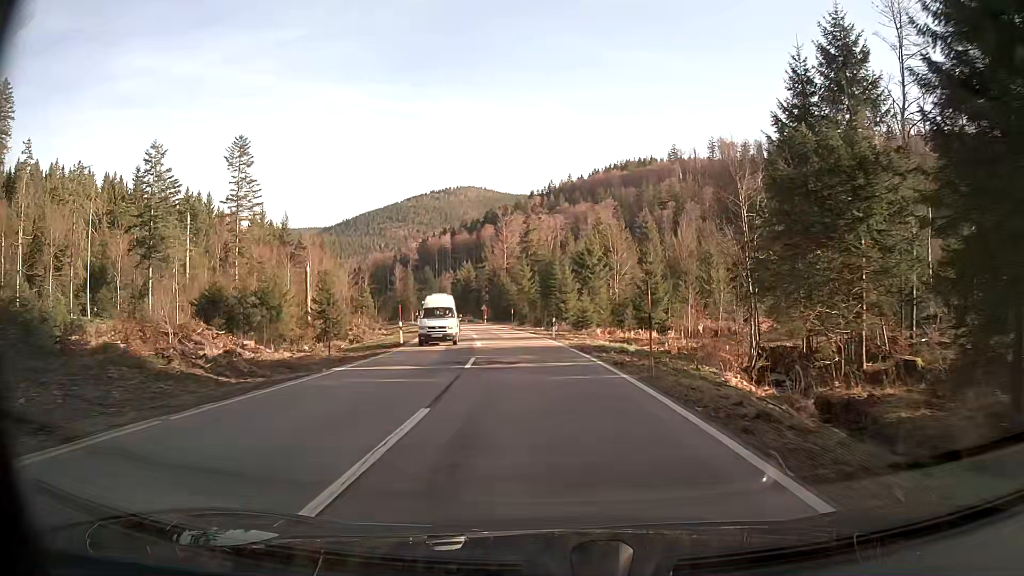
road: secondary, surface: asphalt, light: Day
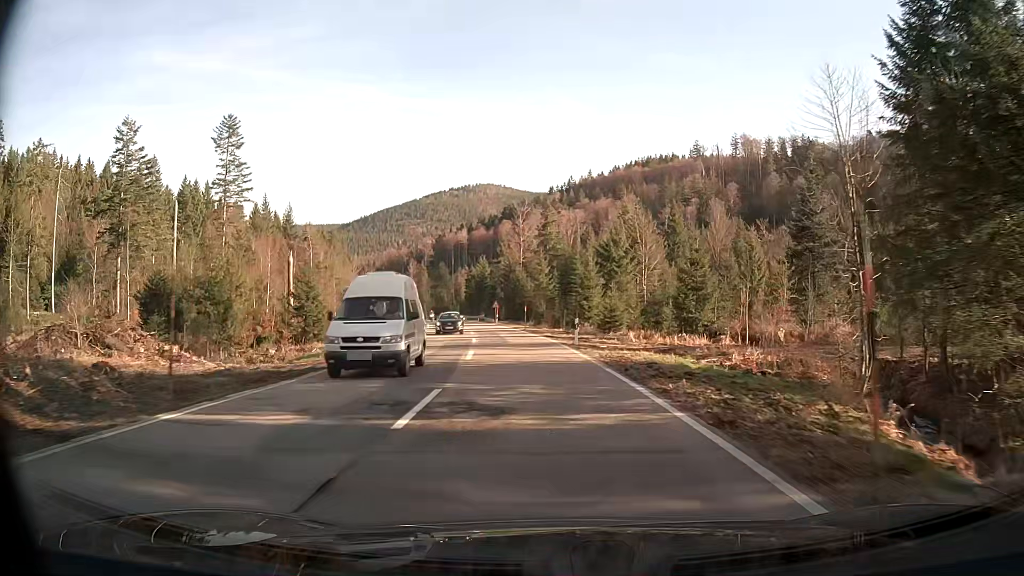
(-0.1, +9.5) m; -2°
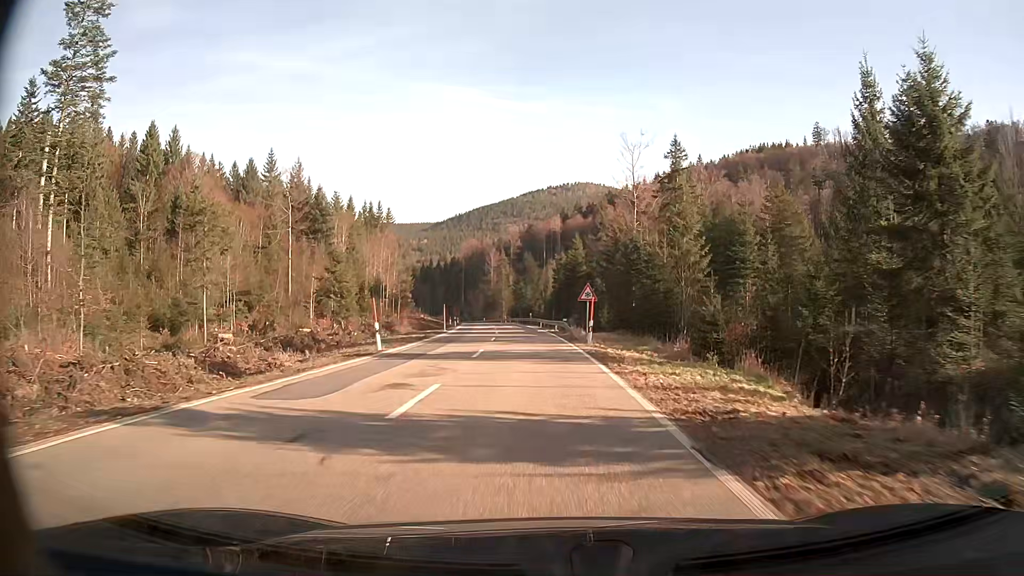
(-3.4, +47.5) m; -8°
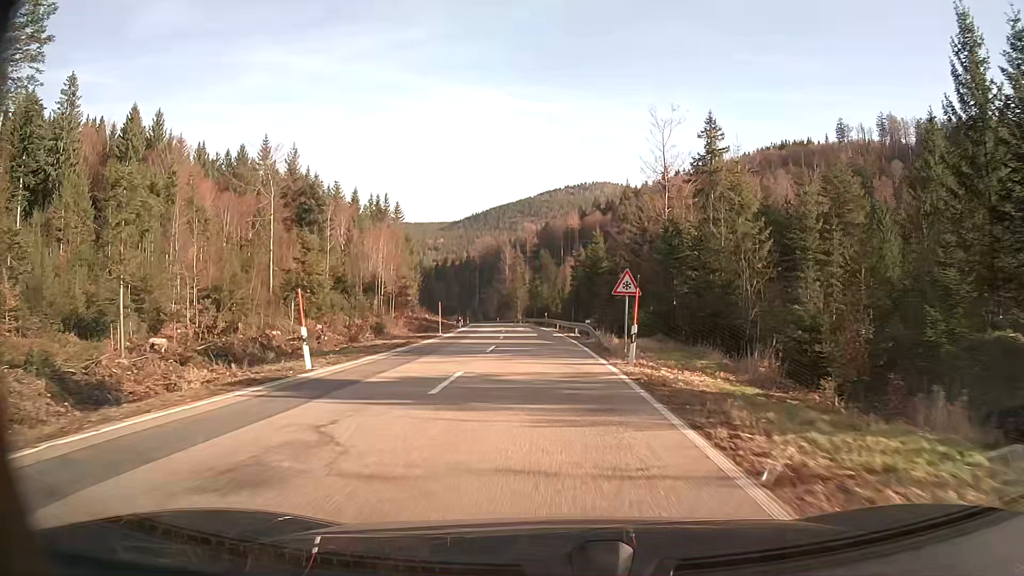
(-0.1, +9.6) m; -1°
(0, +10) (0, +20) (-1, +30) (-1, +40) (-2, +50) (-3, +60) (-3, +70) (-4, +80) (-5, +90) (-7, +100) m
